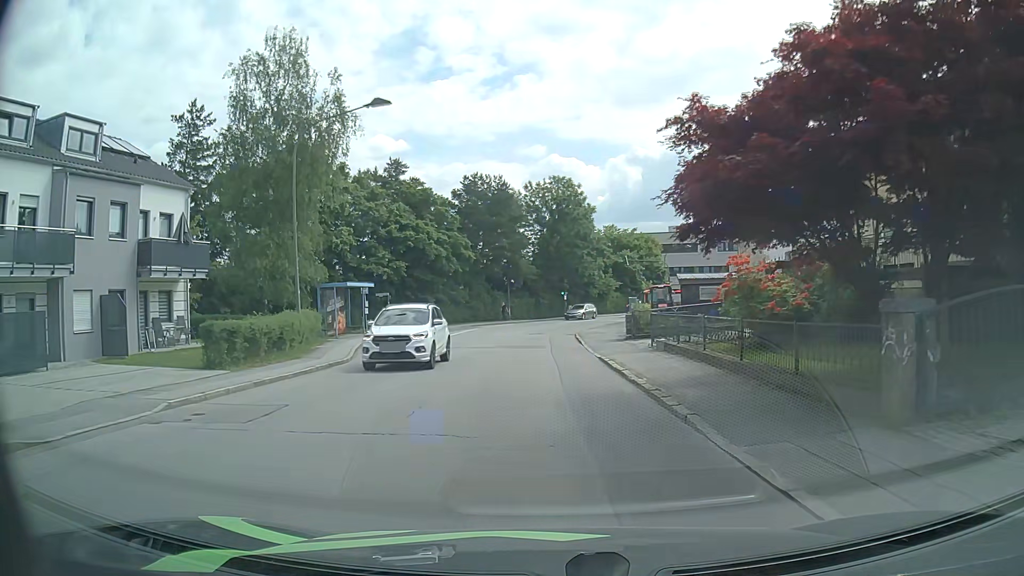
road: unclassified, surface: asphalt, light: Day
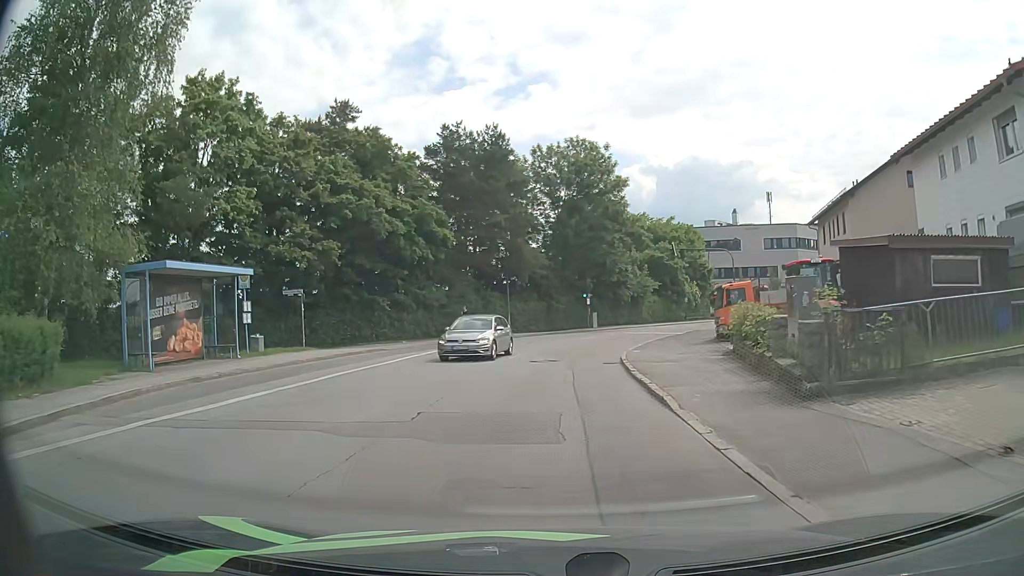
(-0.2, +18.7) m; -2°
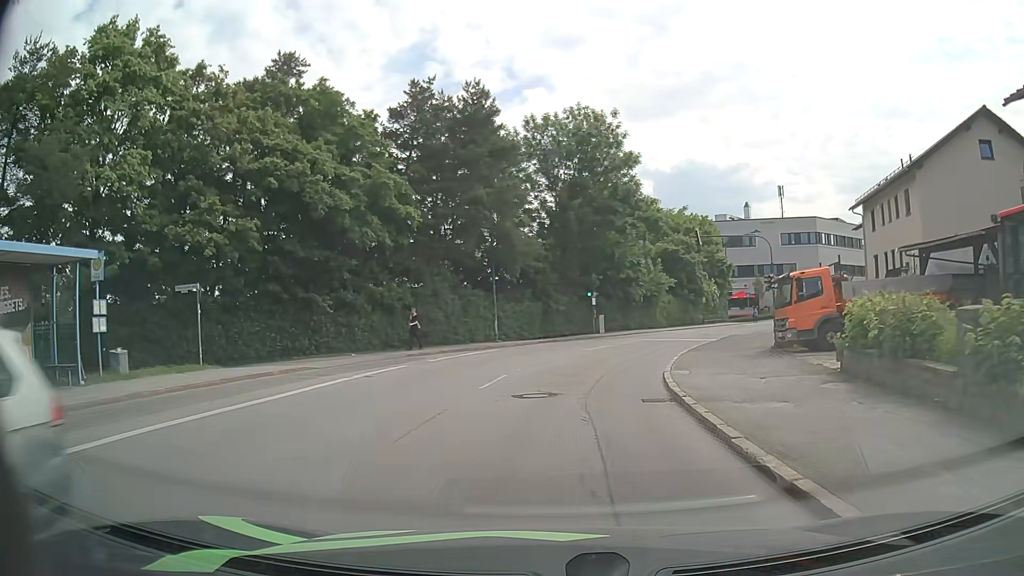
(+0.1, +8.7) m; 0°
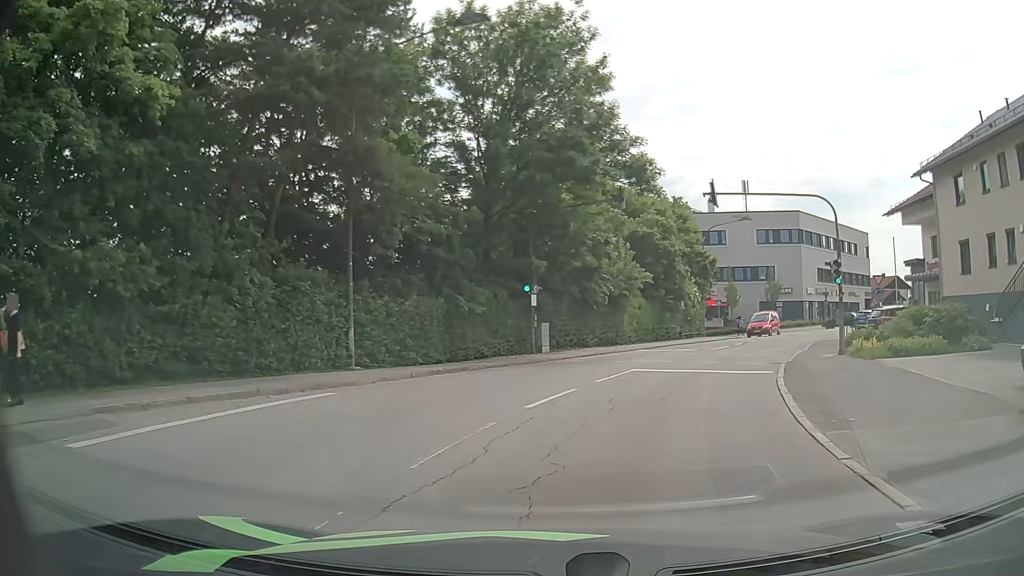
(+0.5, +16.0) m; +6°
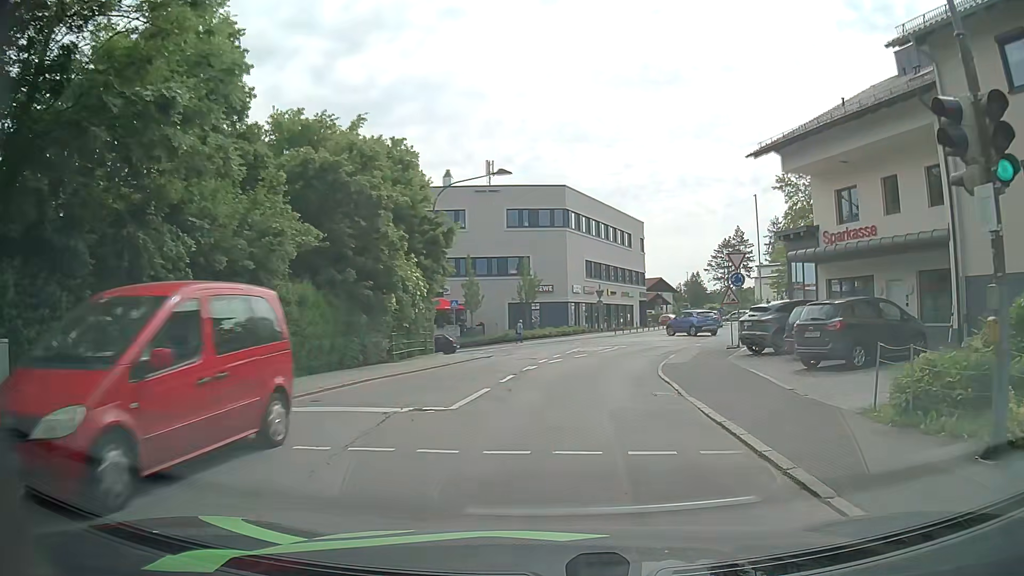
(+3.3, +17.9) m; +22°
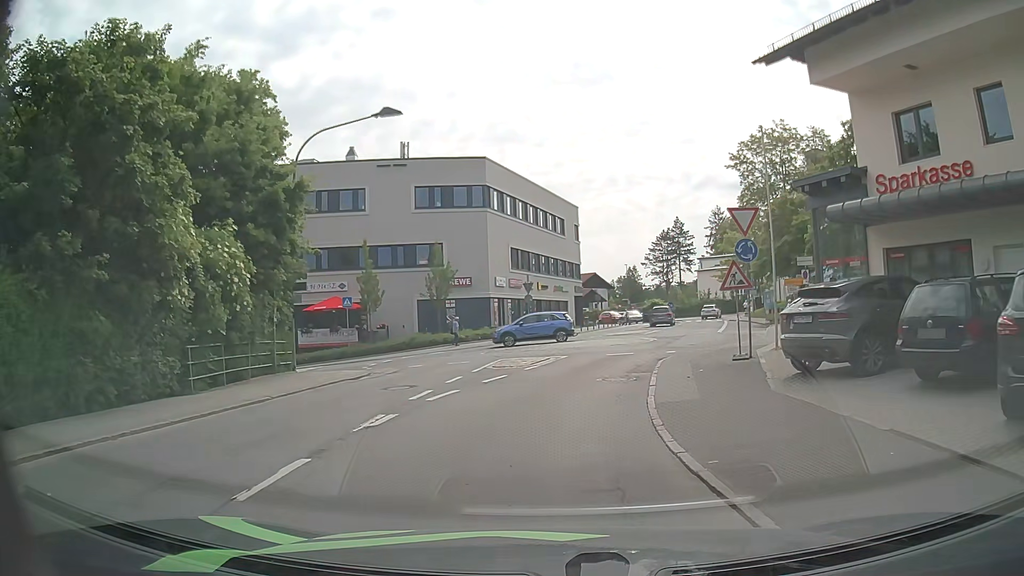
(+0.6, +9.9) m; +5°
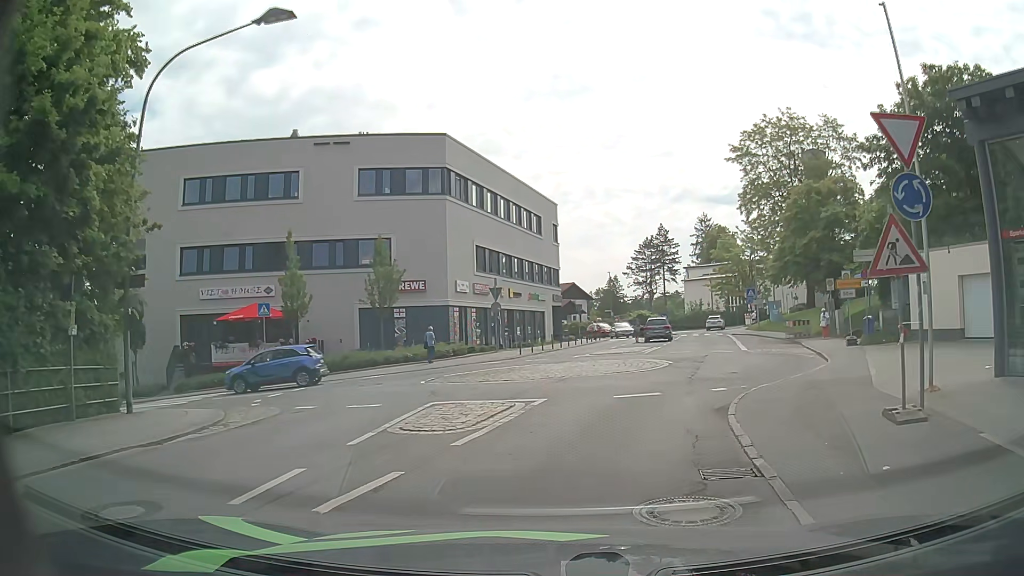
(+0.2, +8.9) m; +2°
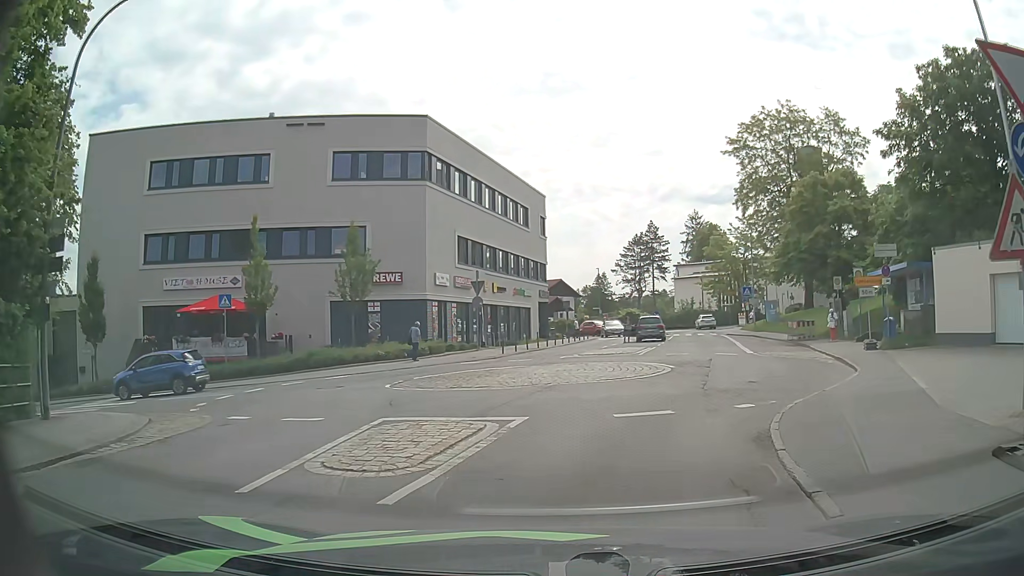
(0.0, +2.7) m; 0°
